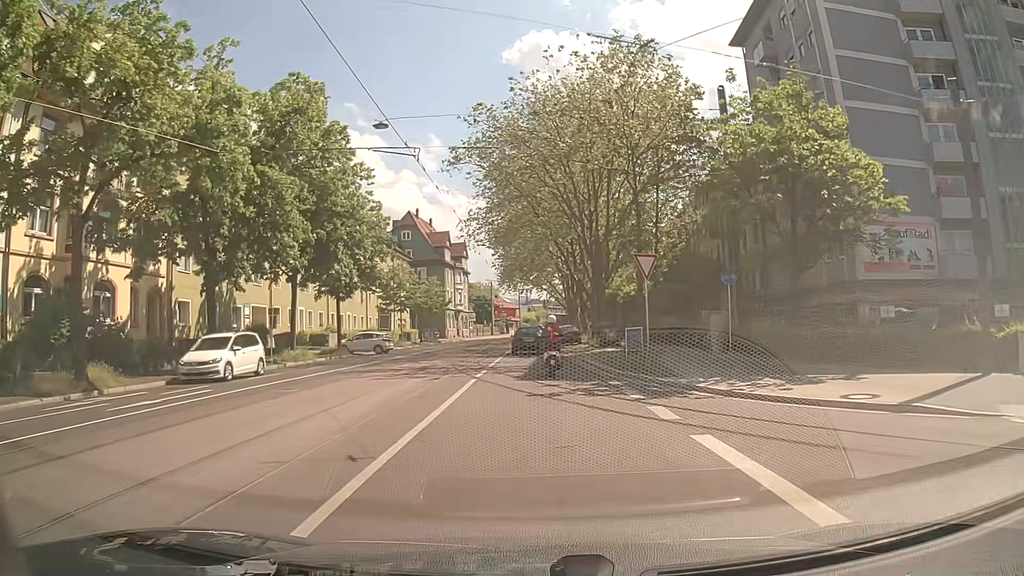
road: primary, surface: asphalt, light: Day
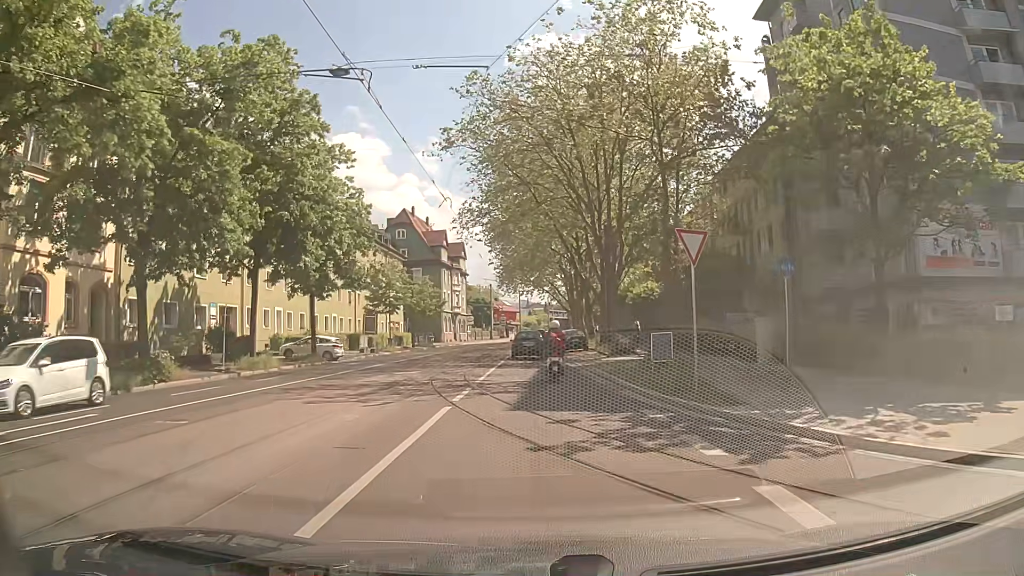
(0.0, +5.4) m; 0°
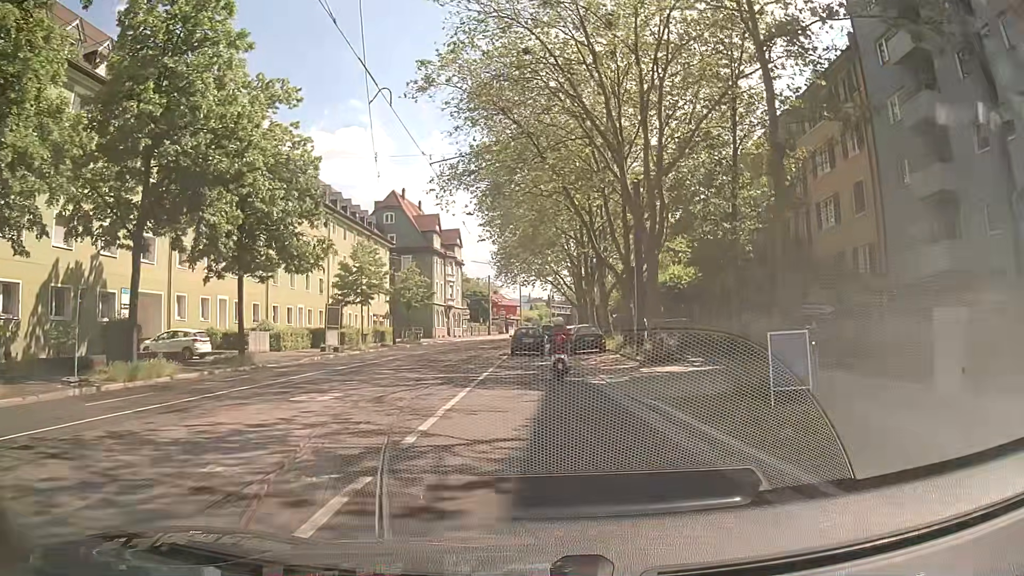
(0.0, +10.1) m; +1°
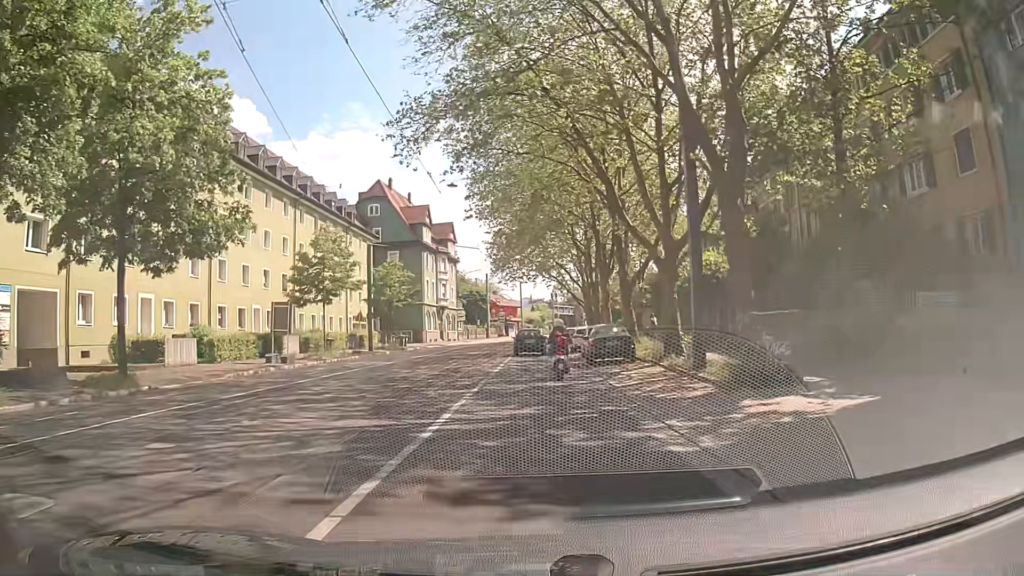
(-0.1, +9.4) m; -1°
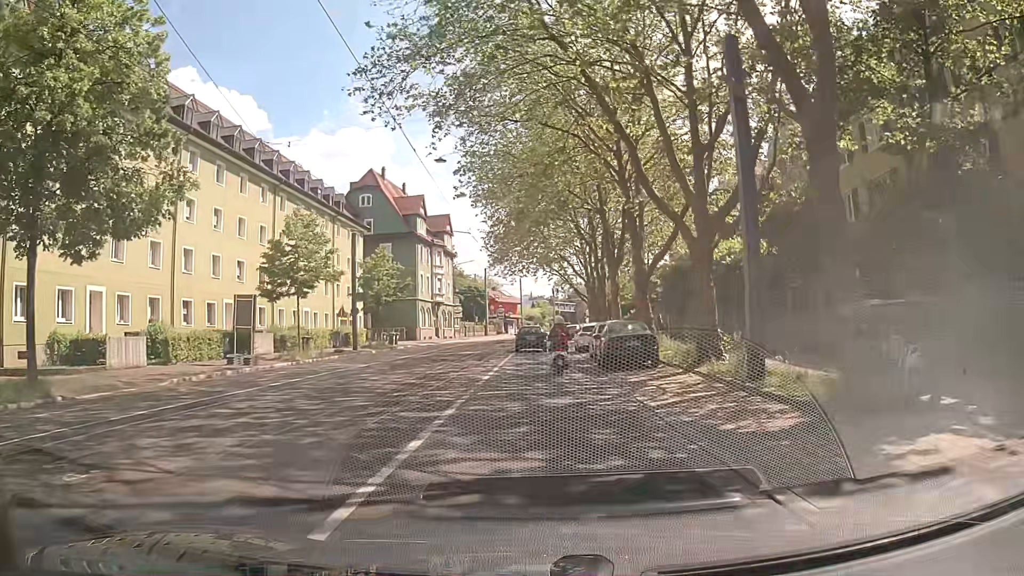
(0.0, +4.6) m; 0°
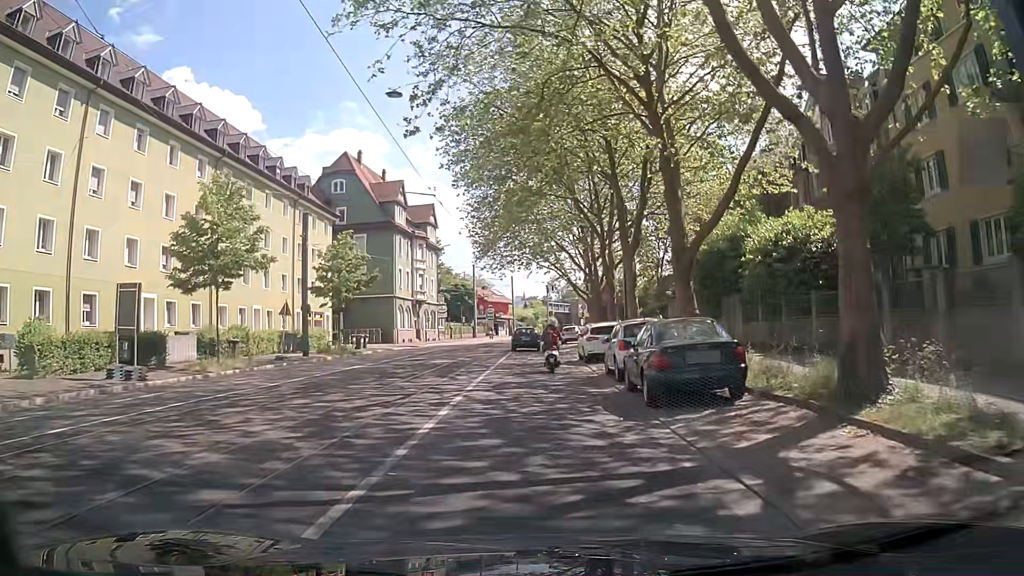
(+0.1, +8.9) m; +1°
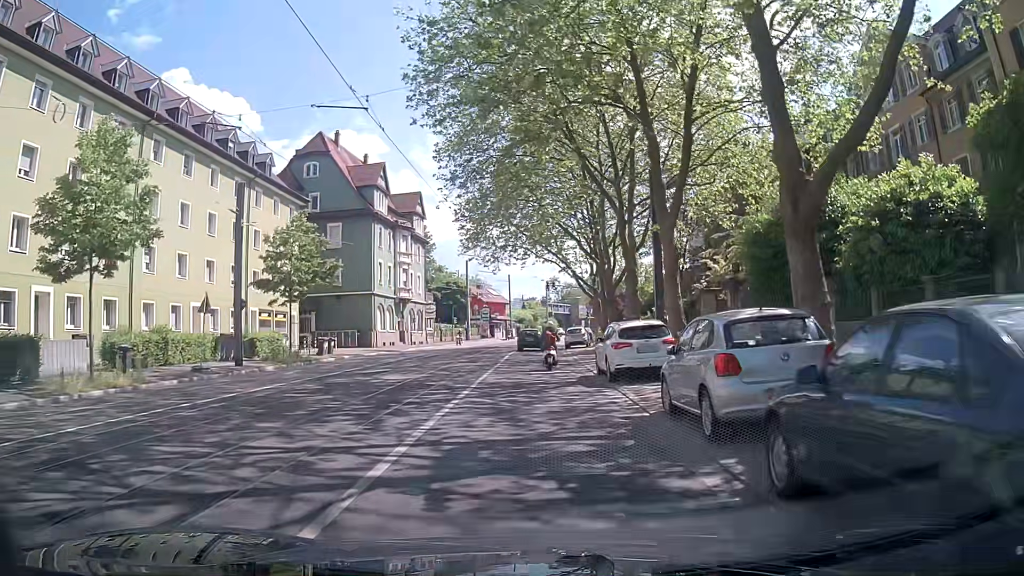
(0.0, +8.8) m; +2°
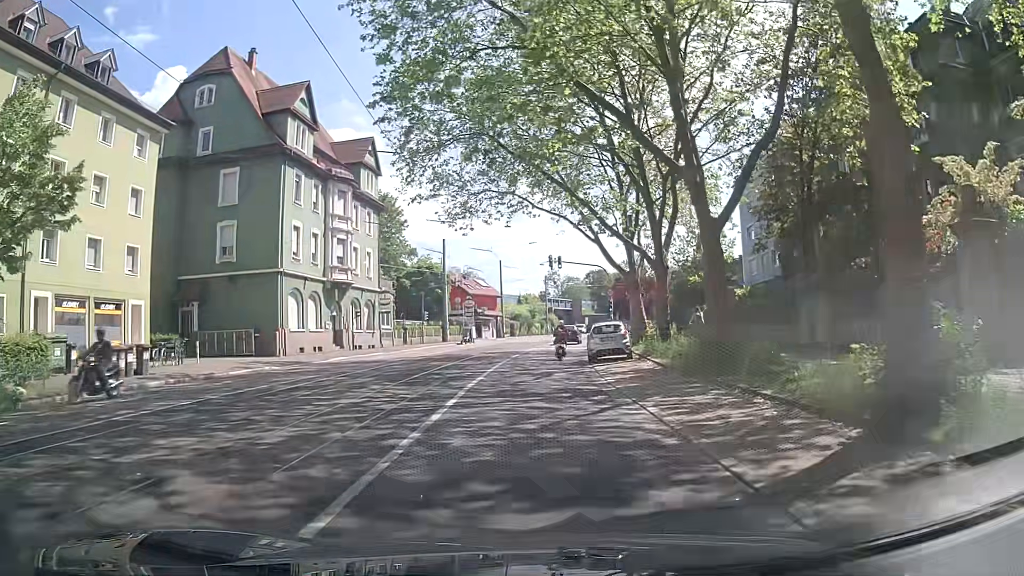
(-0.5, +22.3) m; -1°
(0, +10) (0, +20) (0, +30) (+1, +40) (+2, +50) (+3, +60) (+4, +70) (+6, +80) (+7, +90) (+9, +99) m
